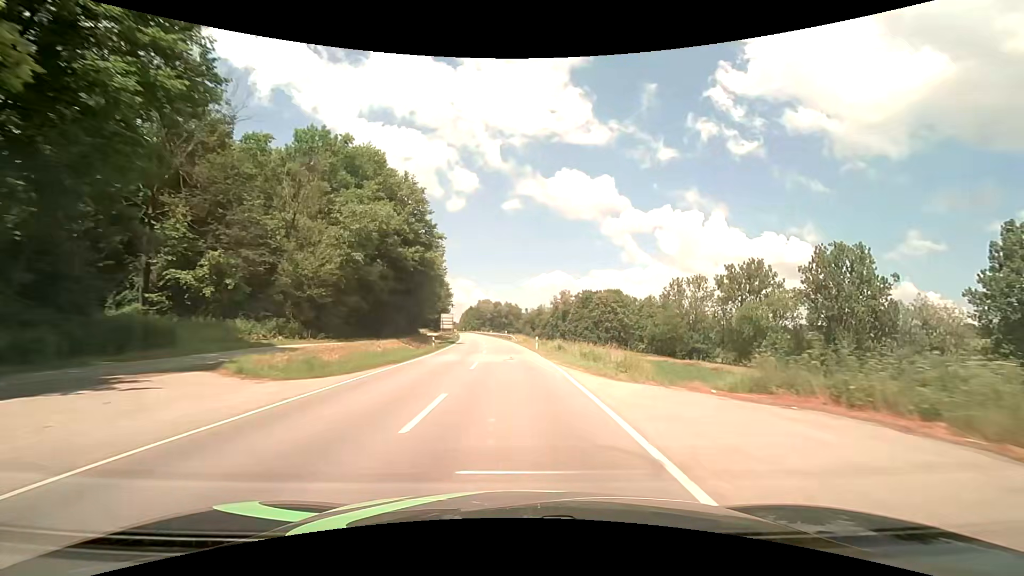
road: secondary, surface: asphalt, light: Day
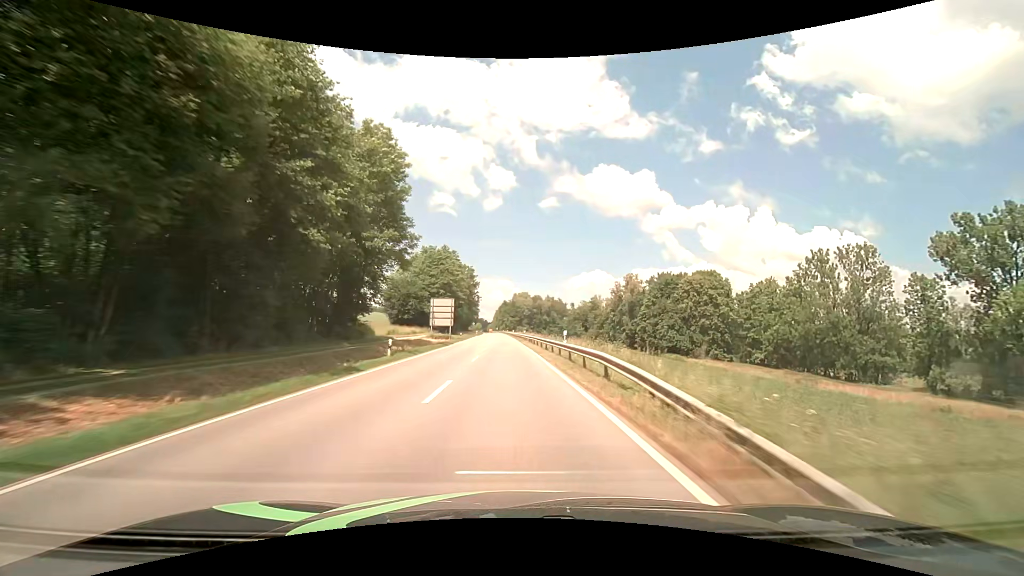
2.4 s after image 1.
(-2.0, +58.0) m; -4°
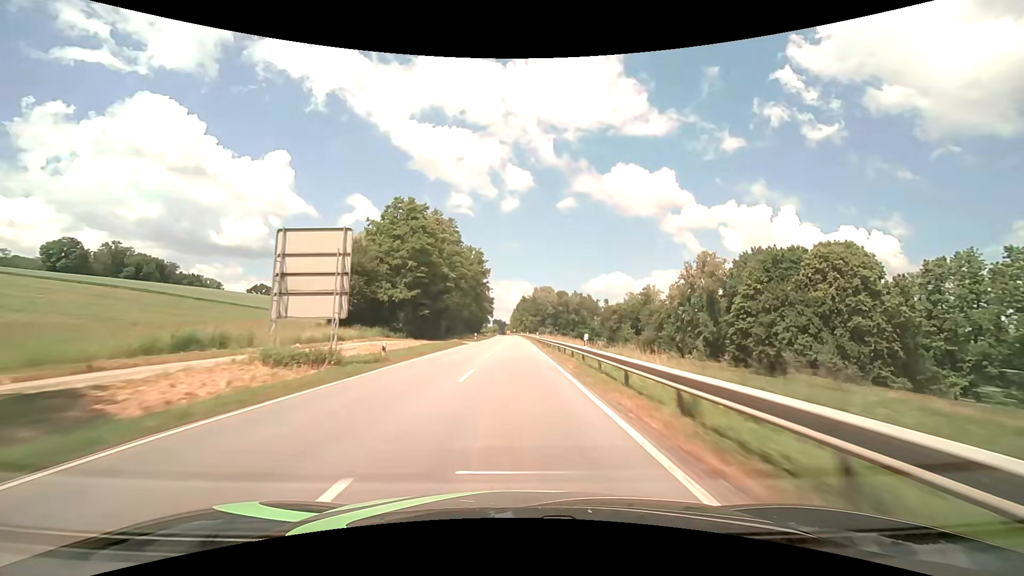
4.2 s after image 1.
(-1.2, +45.8) m; -2°
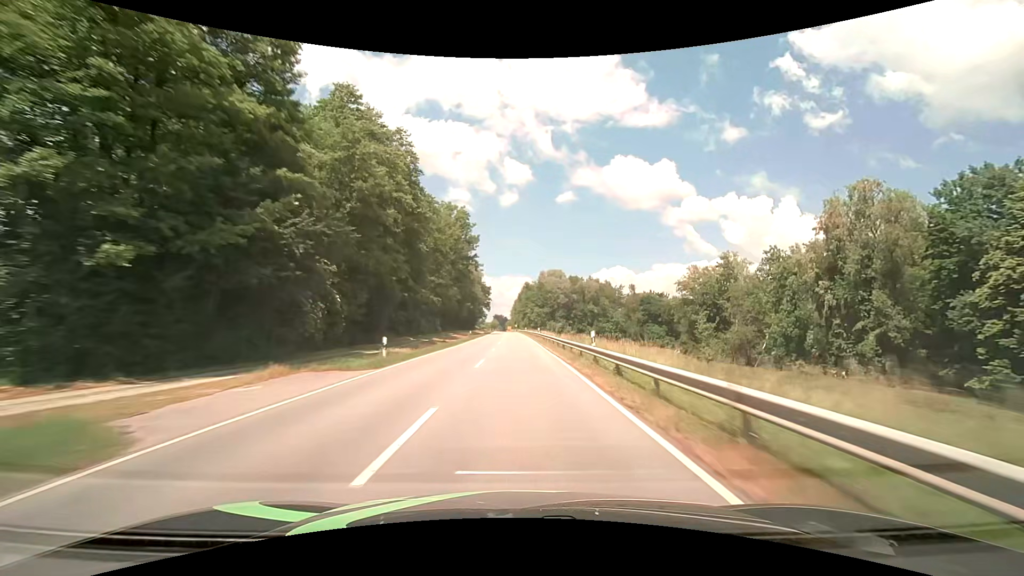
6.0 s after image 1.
(-0.4, +46.0) m; 0°
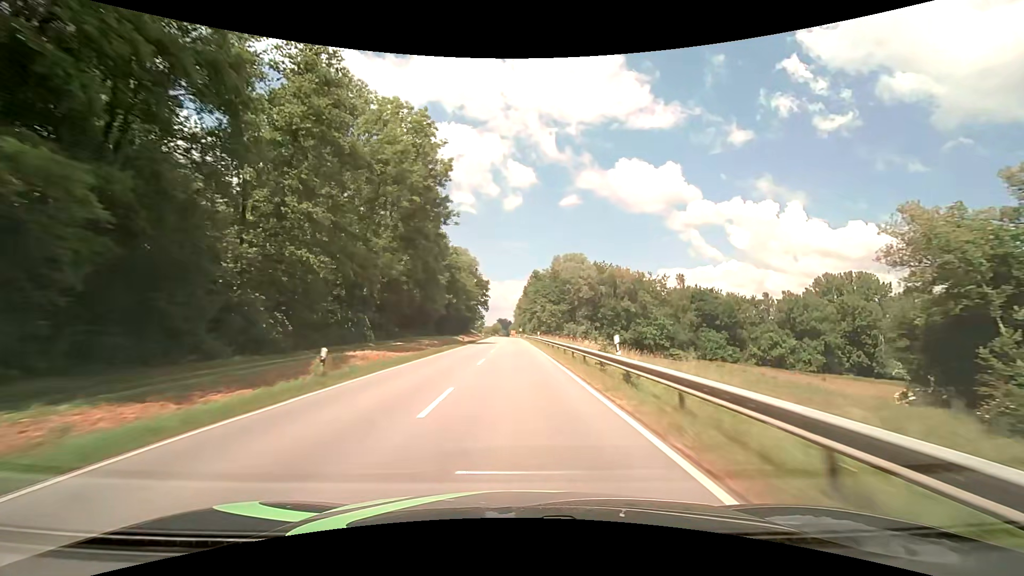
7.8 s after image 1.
(-0.1, +46.0) m; -1°
(0, +10) (0, +20) (0, +30) (0, +40) (0, +50) (-1, +60) (-1, +70) (-1, +80) (-1, +90) (-1, +100) m
